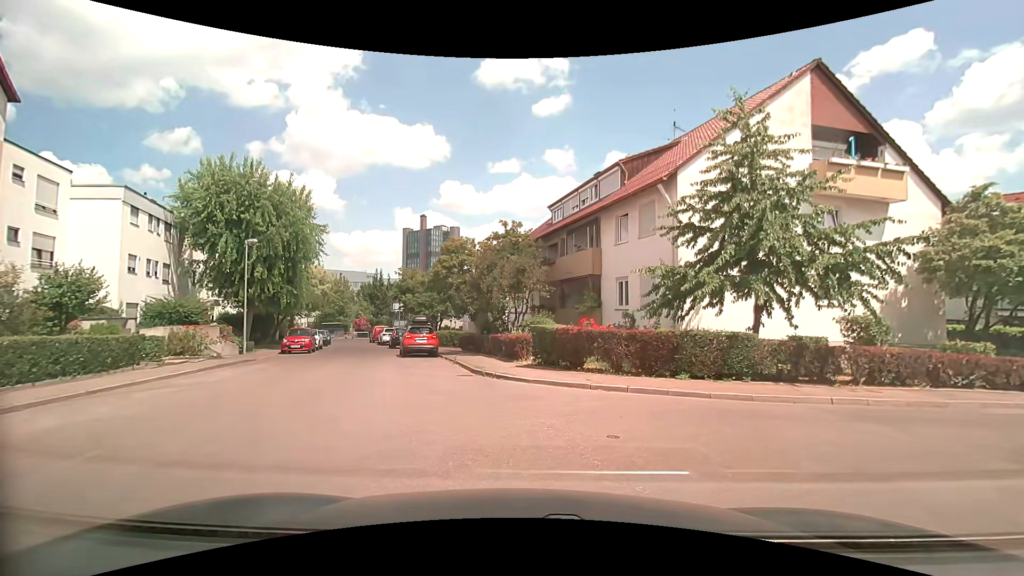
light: Day
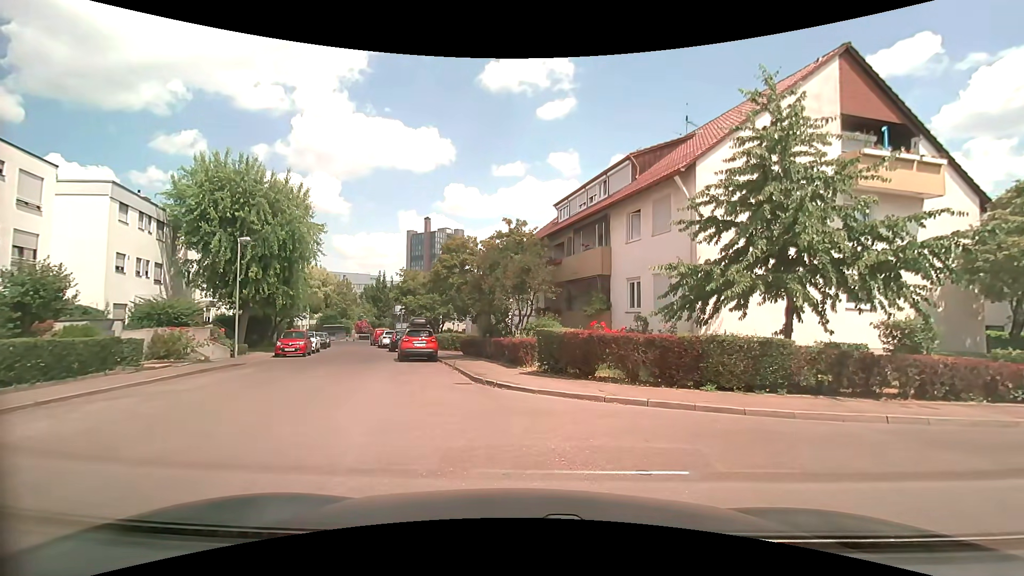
(0.0, +1.3) m; 0°
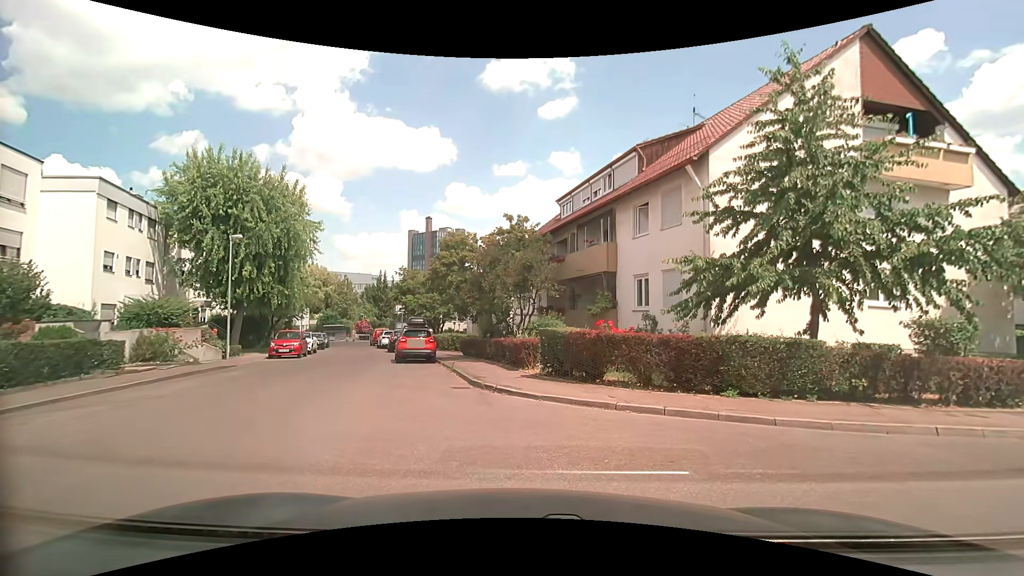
(0.0, +0.9) m; 0°
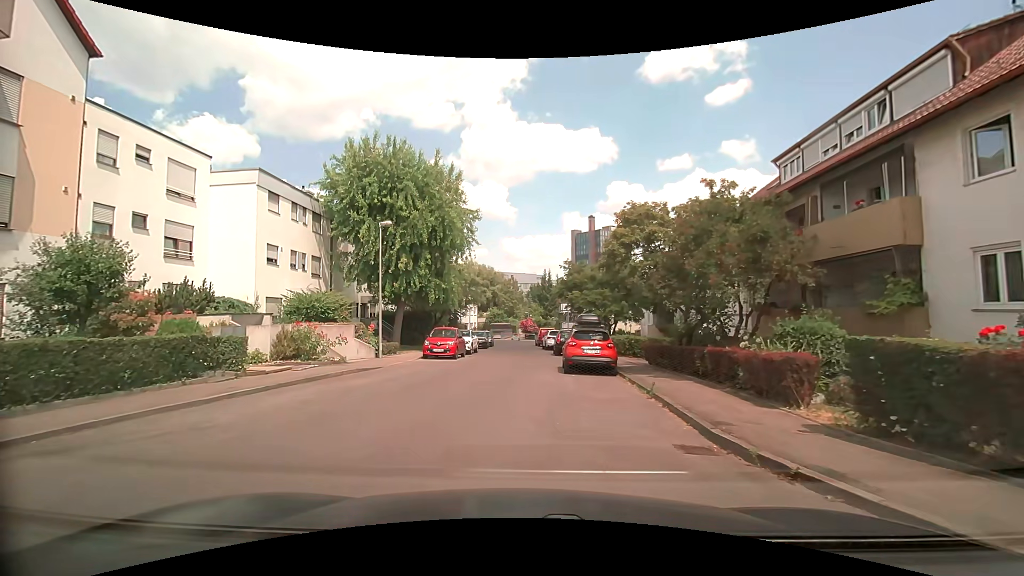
(-0.9, +5.7) m; -19°
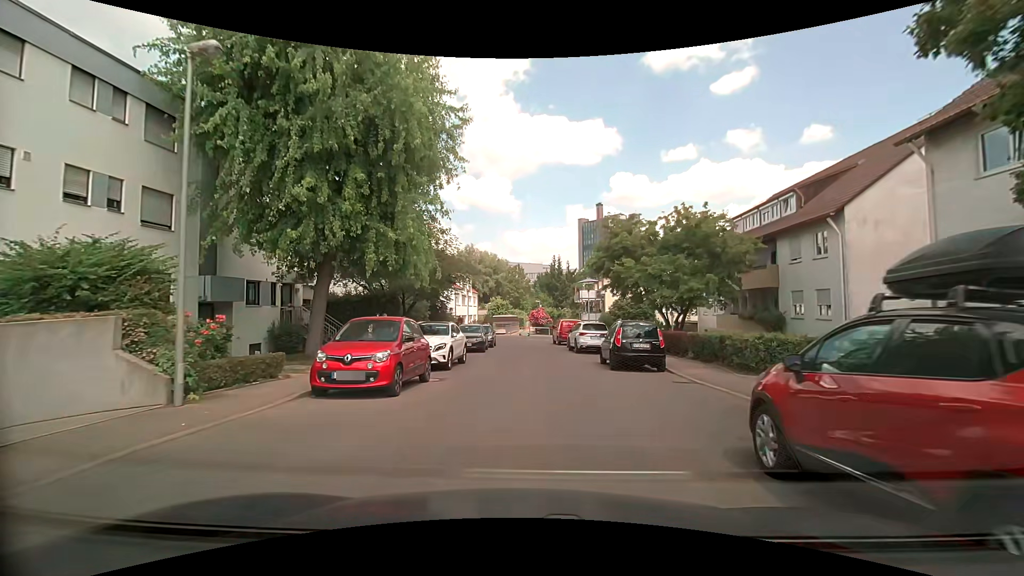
(-1.0, +15.0) m; -2°
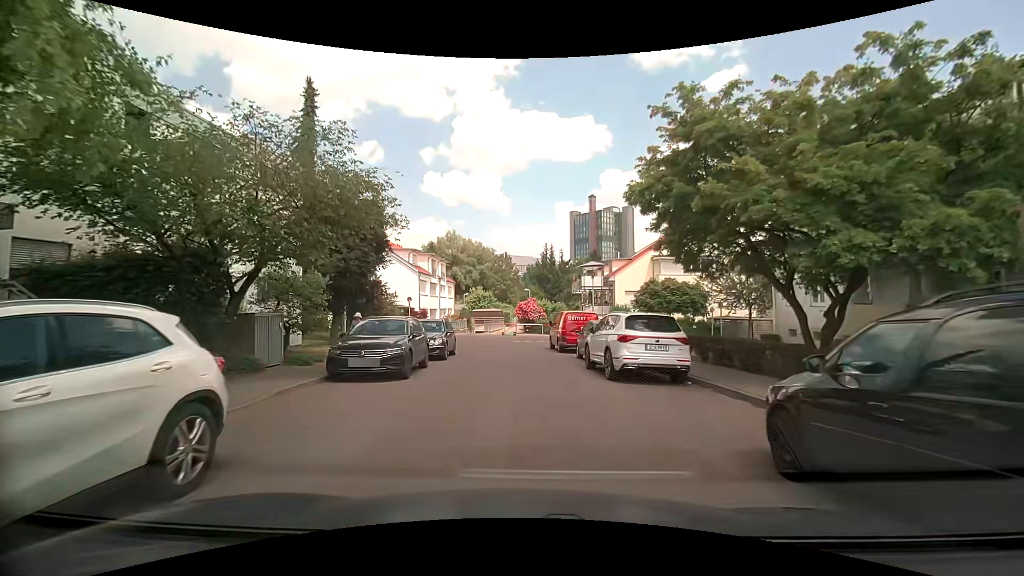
(+0.4, +14.2) m; +2°
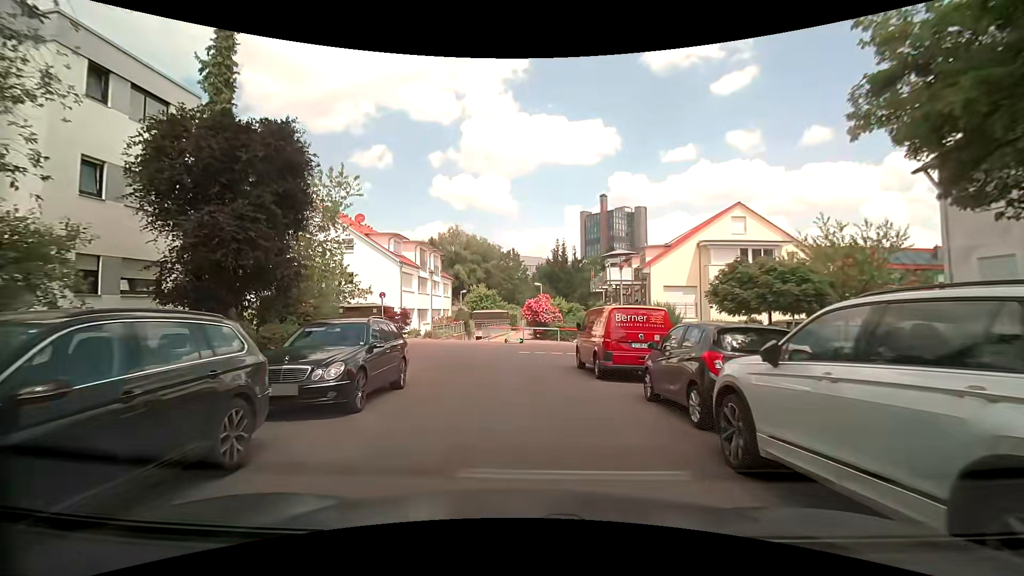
(-0.1, +9.9) m; -2°
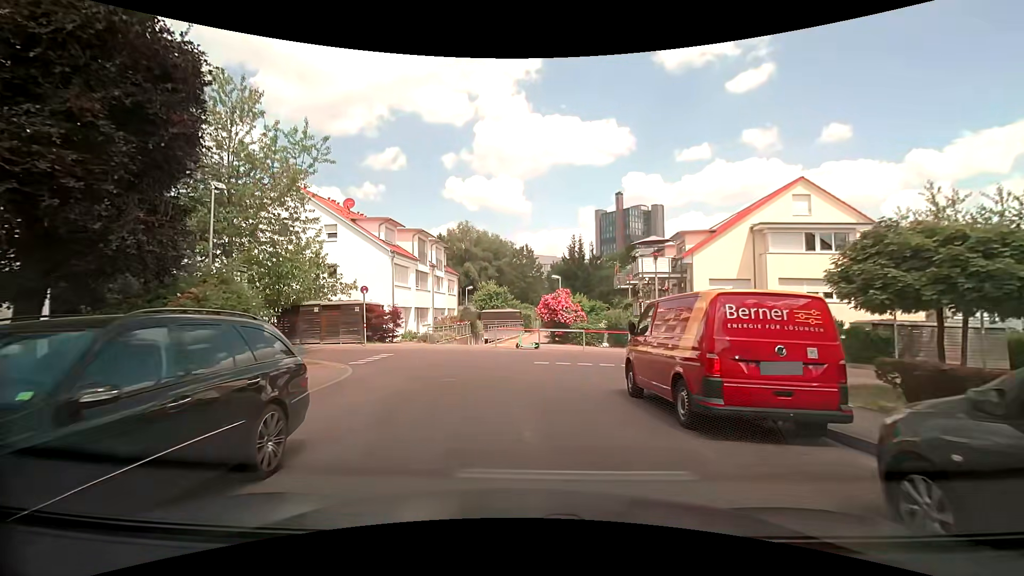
(0.0, +6.0) m; -1°
